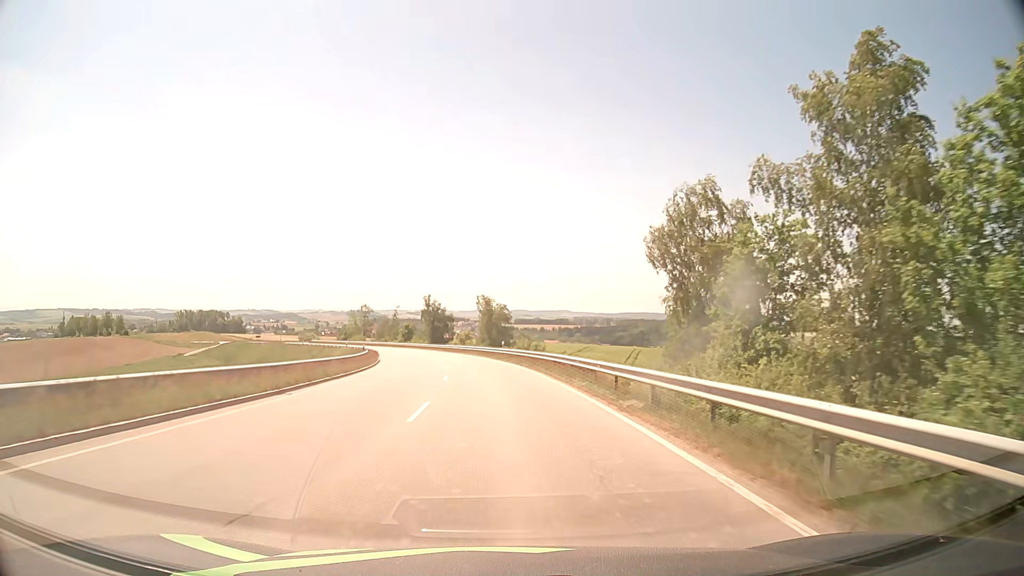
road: secondary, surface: asphalt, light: Day
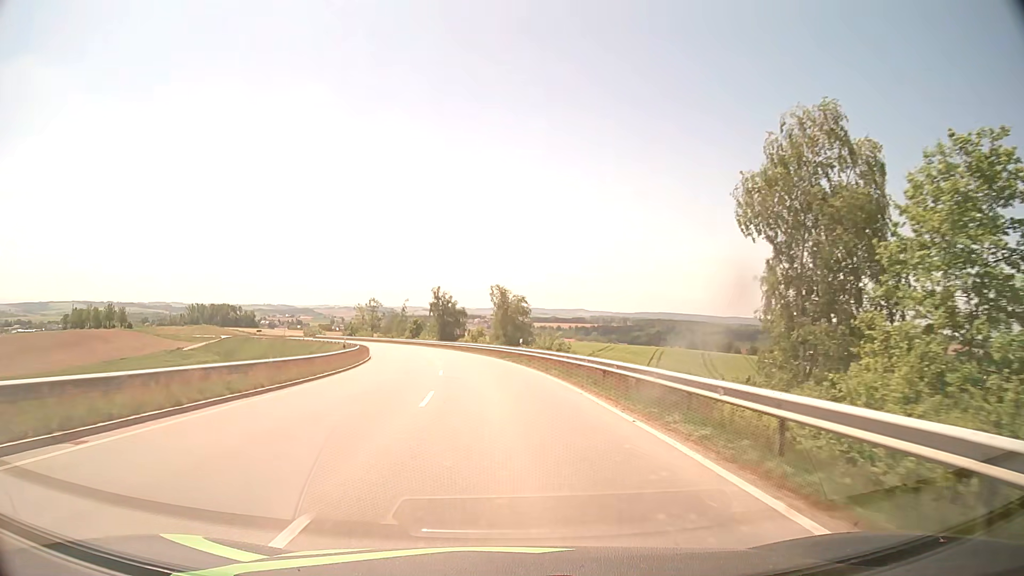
(-0.1, +10.5) m; -2°
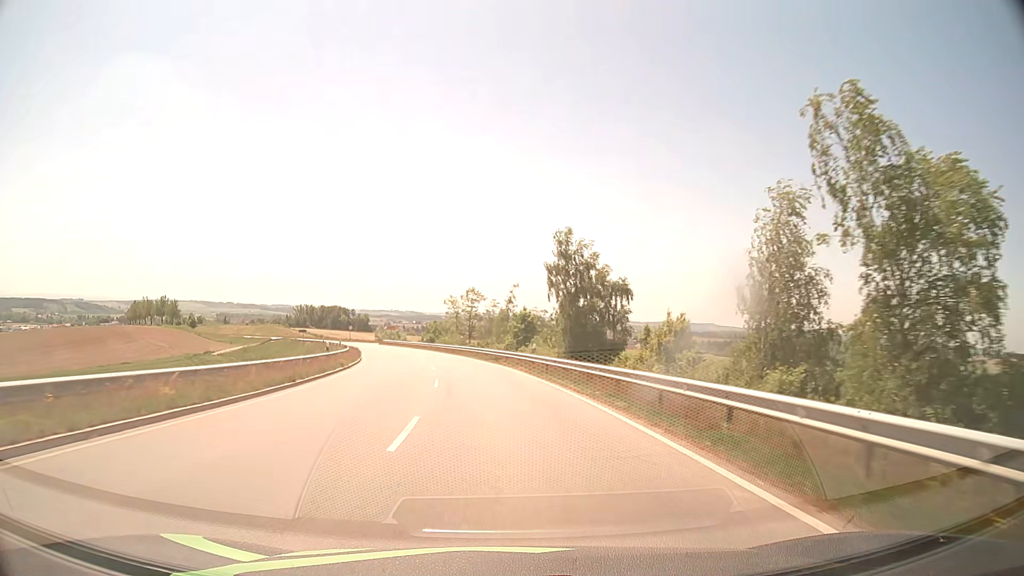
(-4.7, +53.3) m; -11°
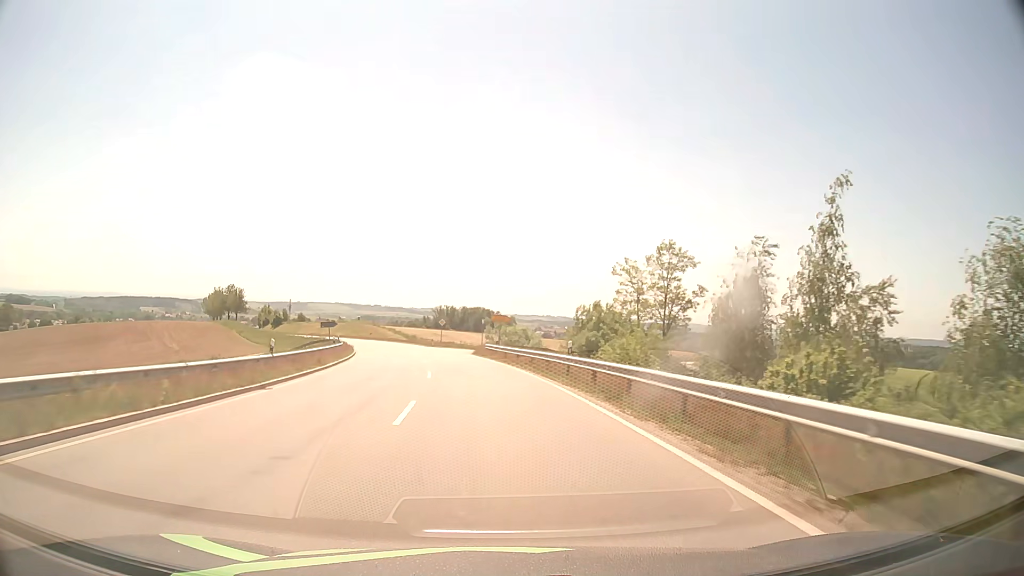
(-6.4, +57.5) m; -13°
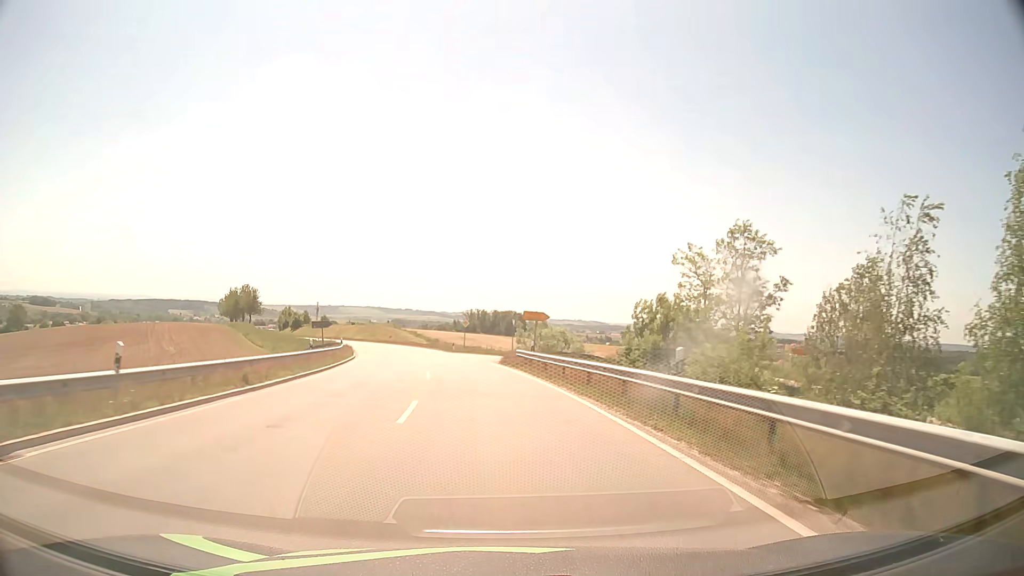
(-0.3, +11.4) m; -3°
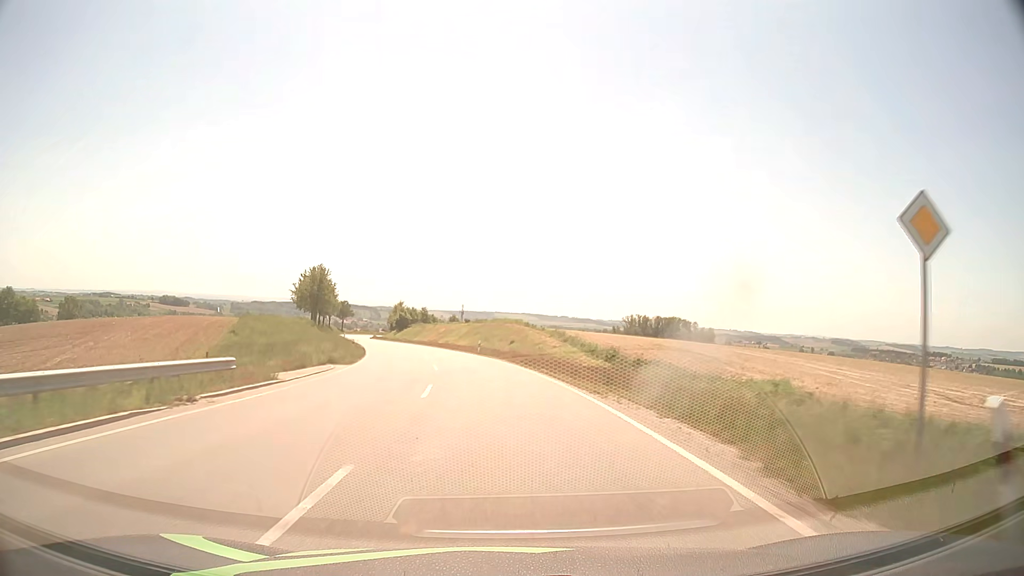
(-6.4, +55.4) m; -13°
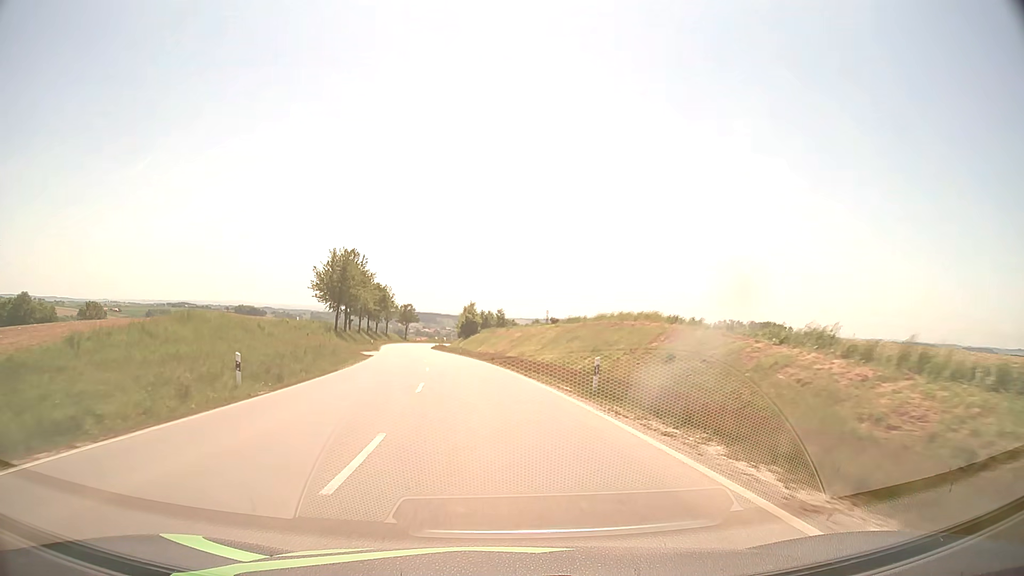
(-2.1, +32.9) m; -7°
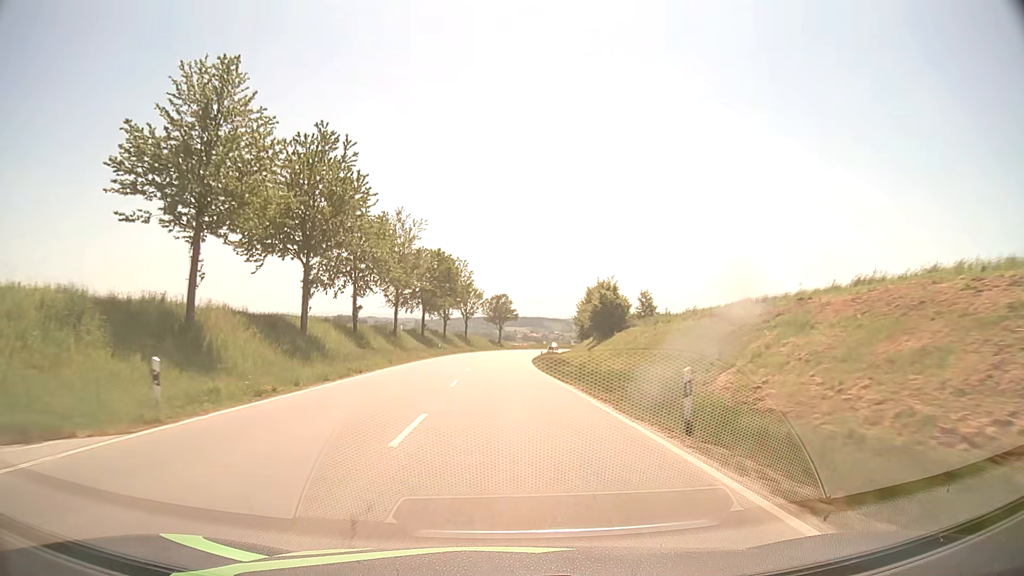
(-5.7, +57.4) m; -9°
(0, +10) (0, +20) (0, +30) (0, +40) (0, +50) (0, +60) (+1, +70) (+1, +80) (+2, +90) (+3, +100) m
